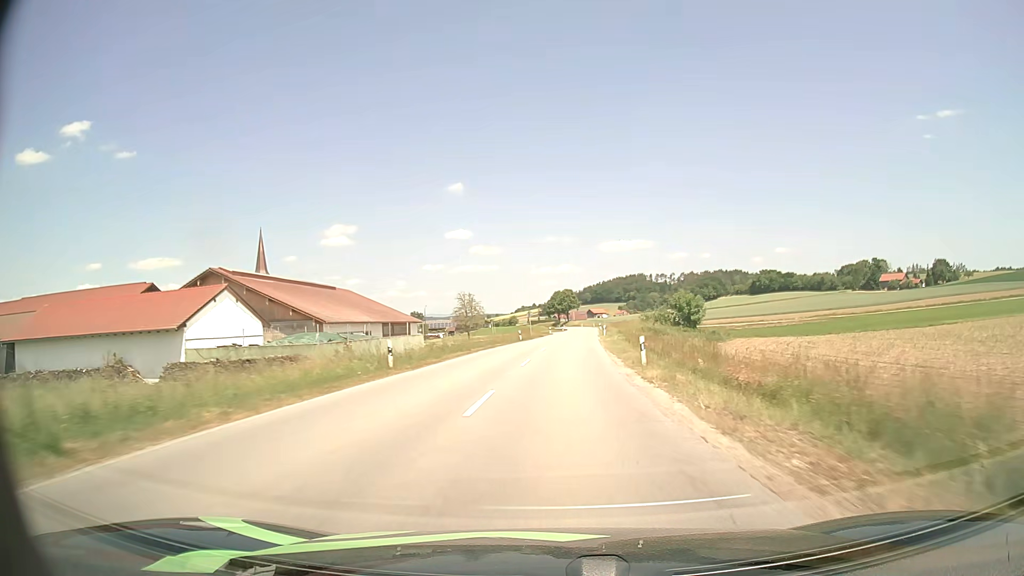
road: secondary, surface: asphalt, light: Day
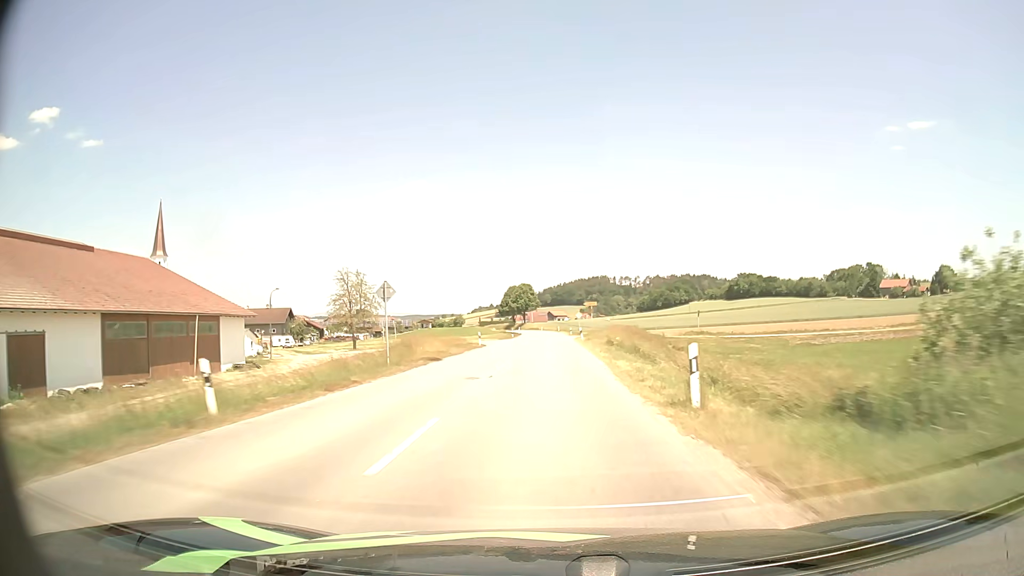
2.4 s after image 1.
(+2.2, +51.8) m; +3°
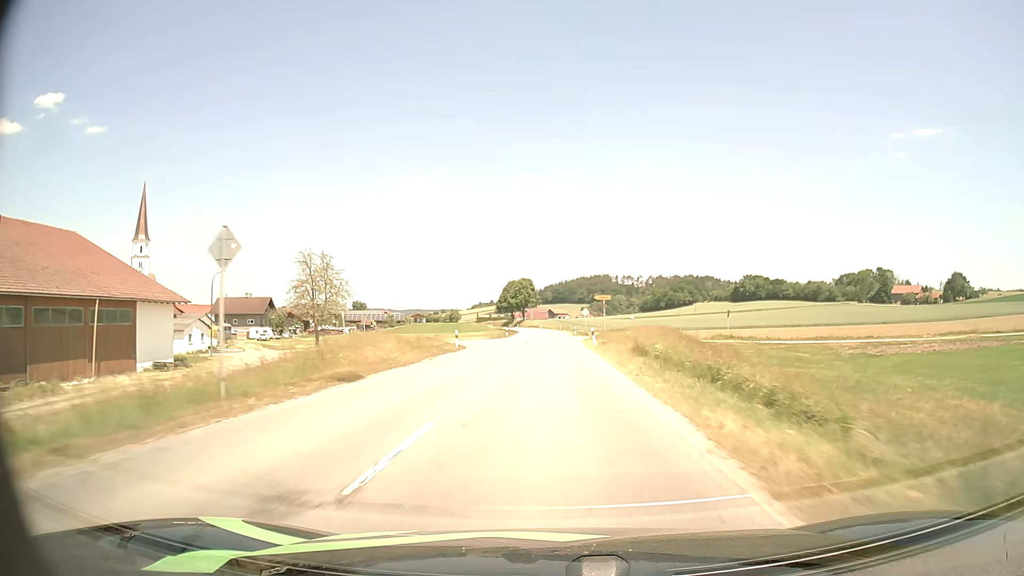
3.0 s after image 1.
(0.0, +12.9) m; 0°
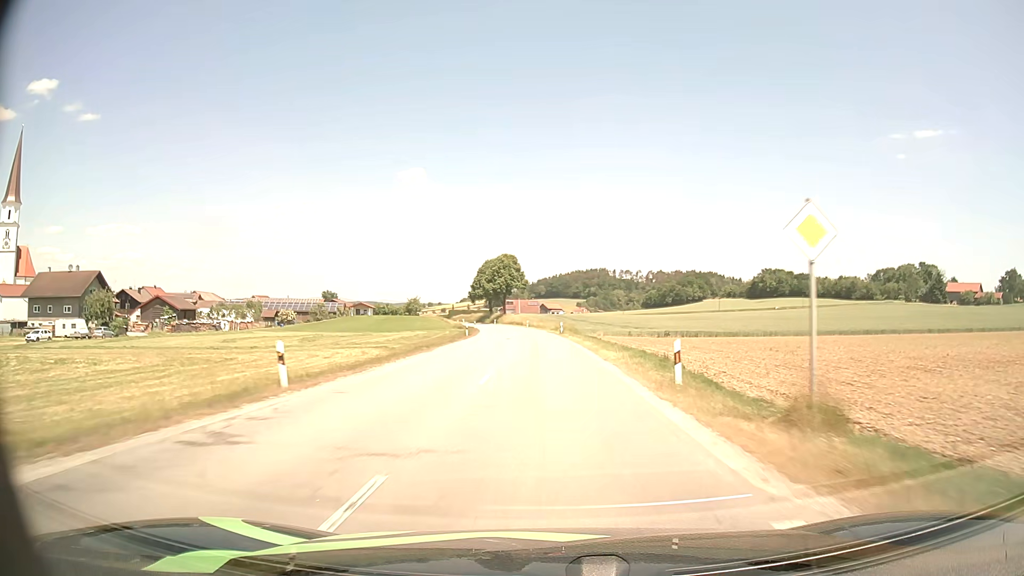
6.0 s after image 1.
(+0.6, +63.1) m; +1°
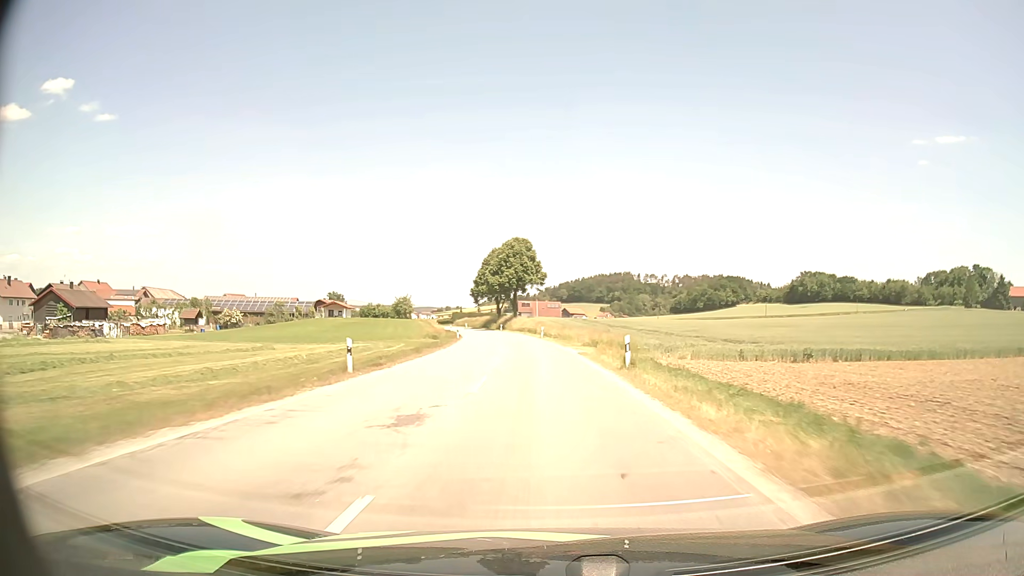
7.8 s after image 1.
(-0.4, +36.8) m; -2°
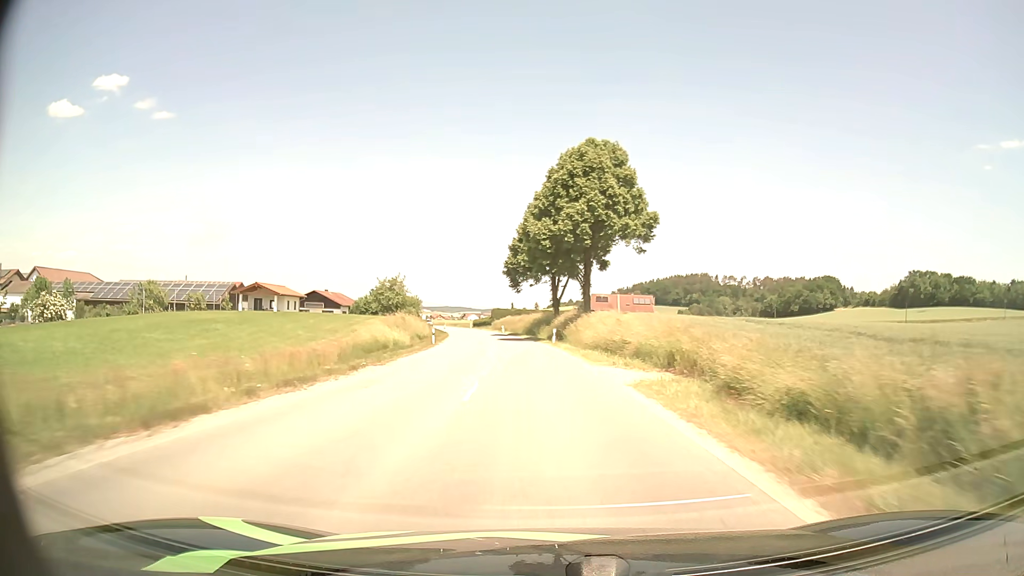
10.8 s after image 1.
(-3.1, +61.5) m; -6°
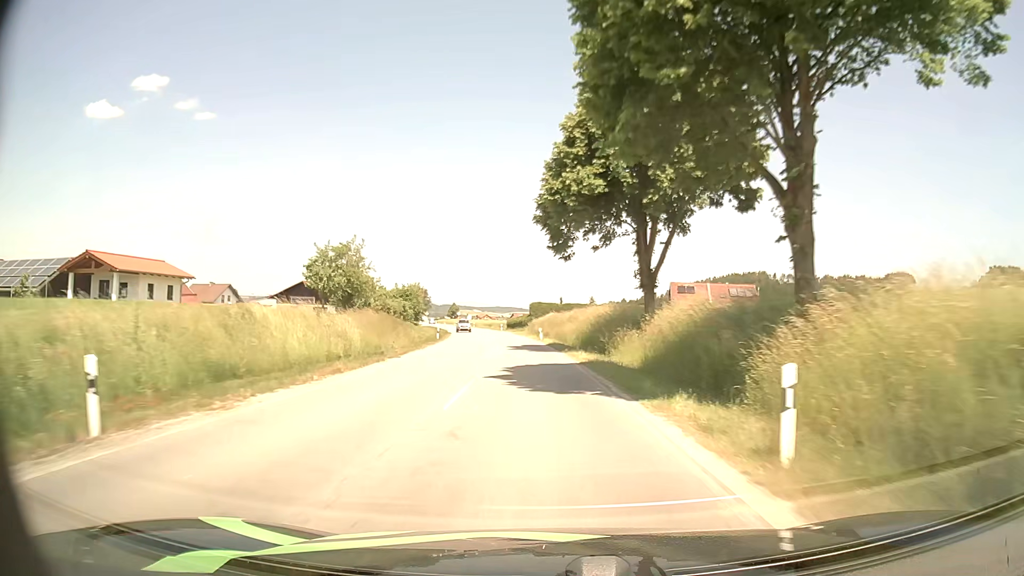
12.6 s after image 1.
(-1.5, +37.4) m; -4°
(0, +10) (0, +20) (-1, +30) (-2, +40) (-3, +50) (-4, +60) (-5, +70) (-7, +80) (-9, +89) (-11, +99) m
